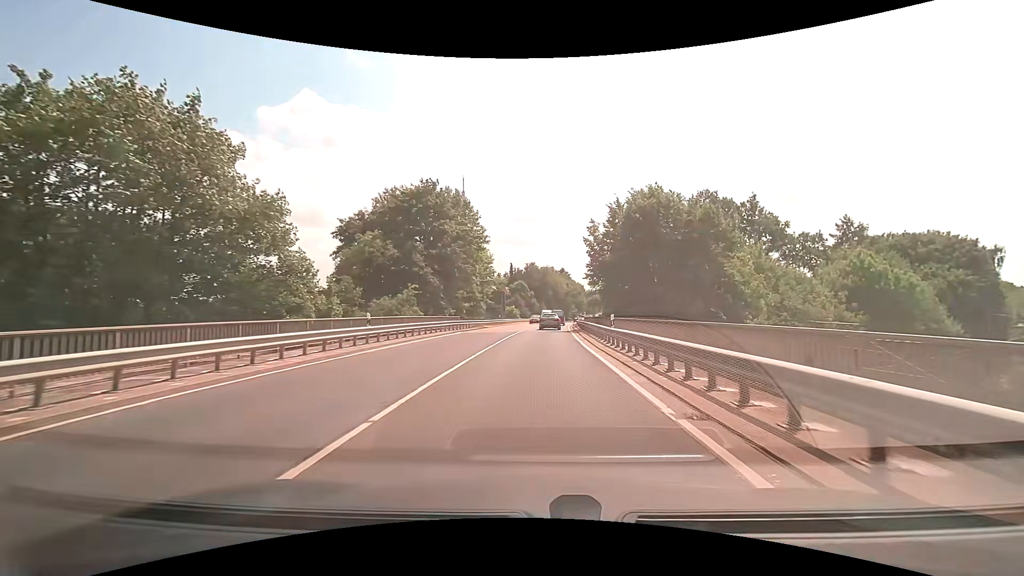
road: secondary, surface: asphalt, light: Day
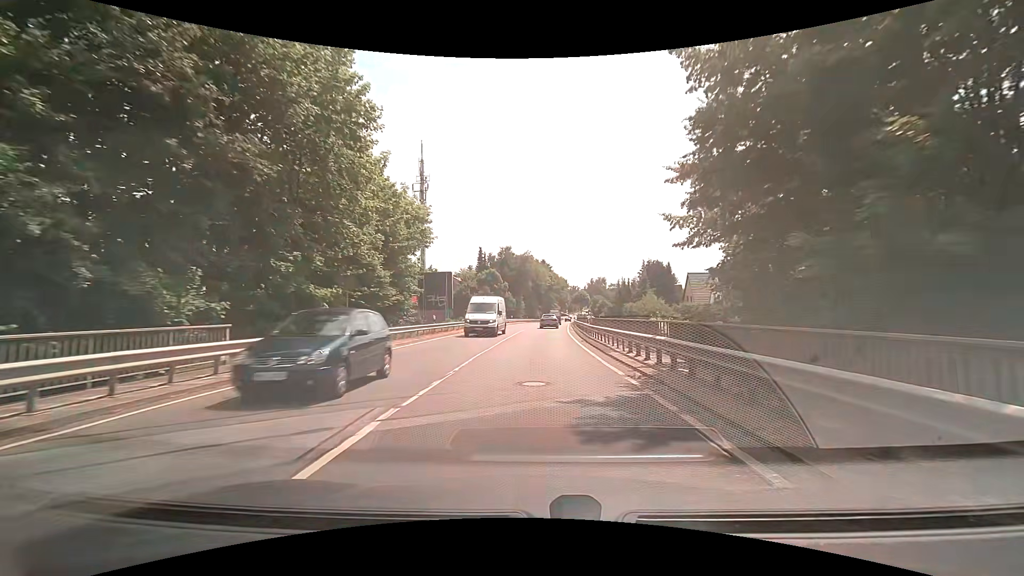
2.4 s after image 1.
(+0.7, +32.0) m; +3°
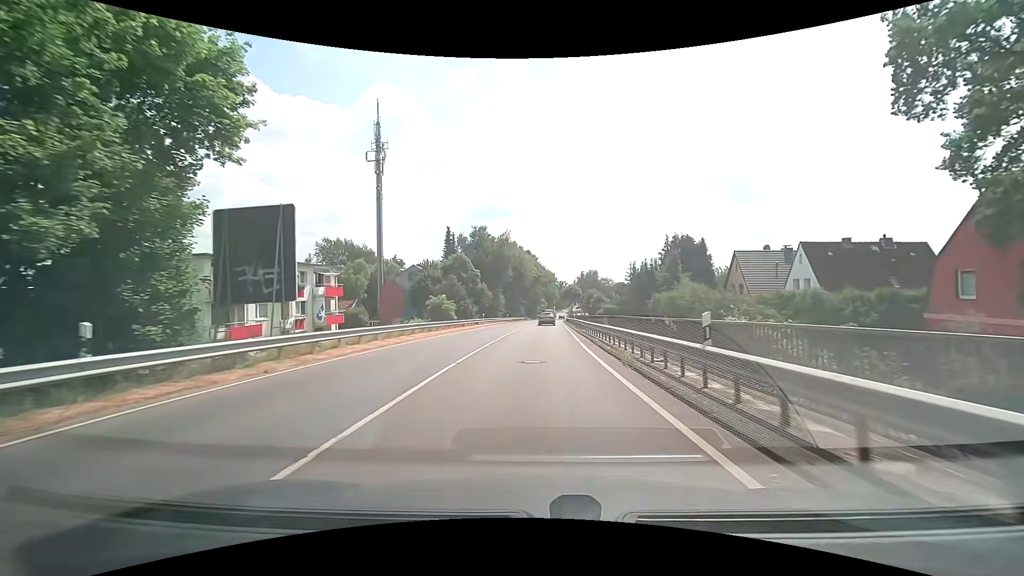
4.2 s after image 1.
(+0.5, +24.3) m; +2°
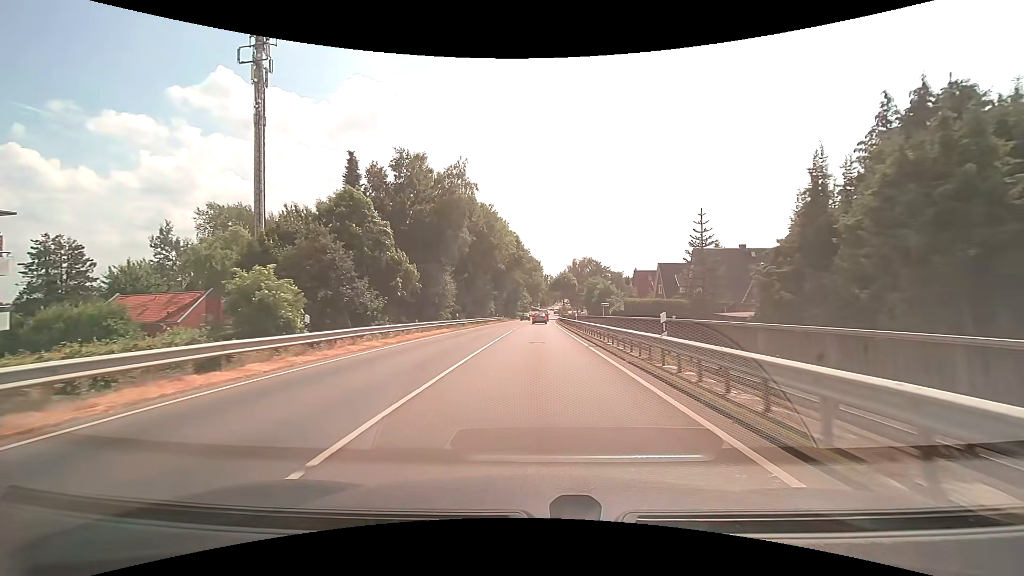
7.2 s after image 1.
(+0.4, +40.5) m; +2°
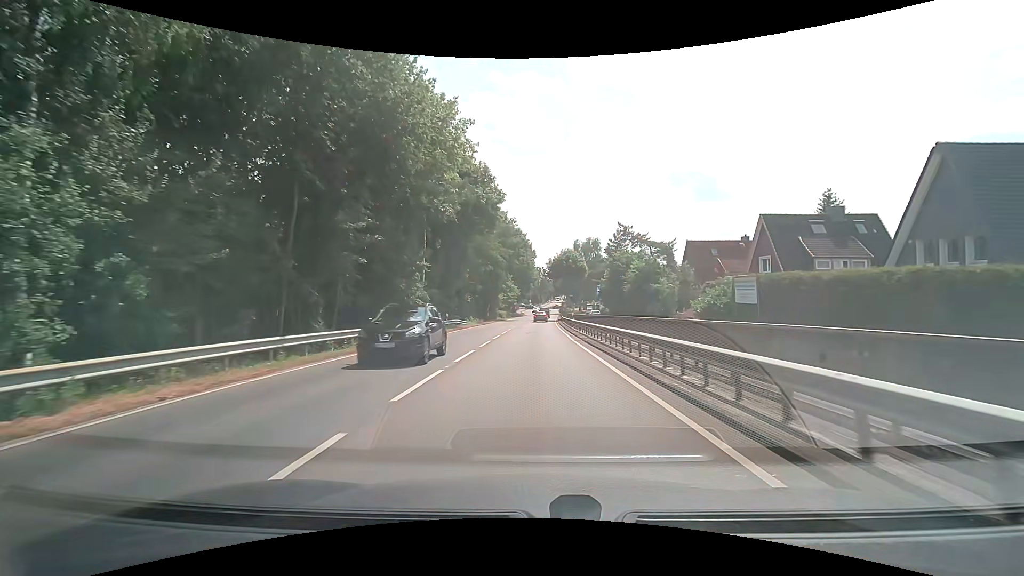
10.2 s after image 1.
(+0.5, +39.5) m; +1°
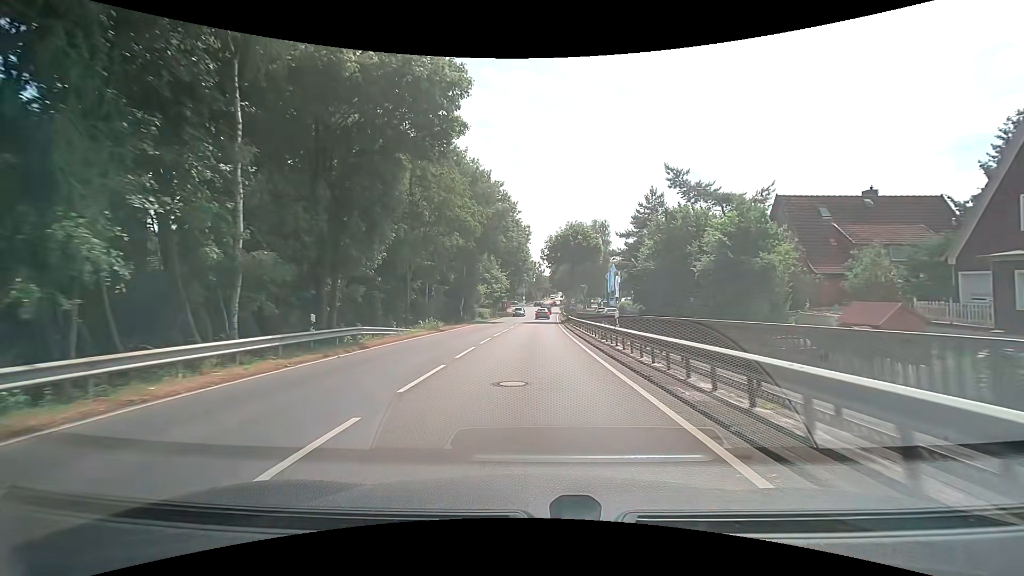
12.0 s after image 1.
(+0.1, +23.4) m; 0°
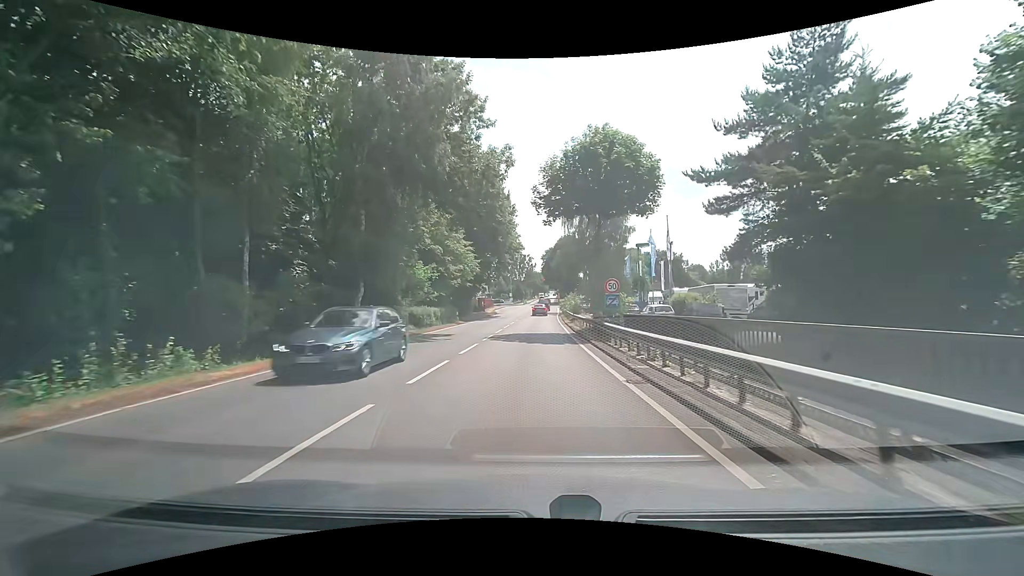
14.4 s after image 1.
(+0.4, +29.1) m; +1°
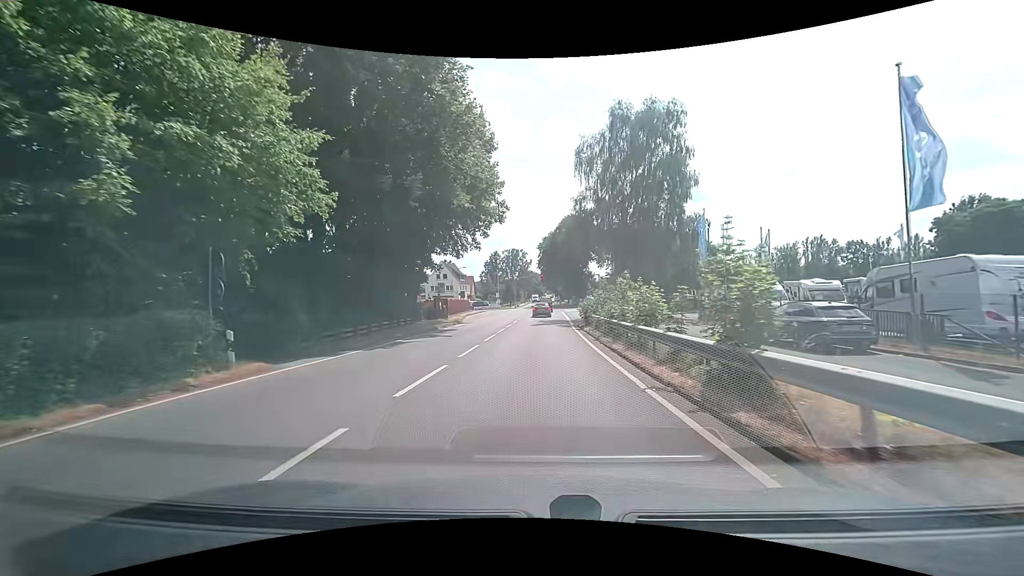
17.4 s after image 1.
(+0.5, +31.3) m; +1°
(0, +10) (0, +20) (0, +30) (0, +40) (0, +50) (+1, +60) (+1, +70) (+1, +80) (+1, +90) (+2, +100) m
